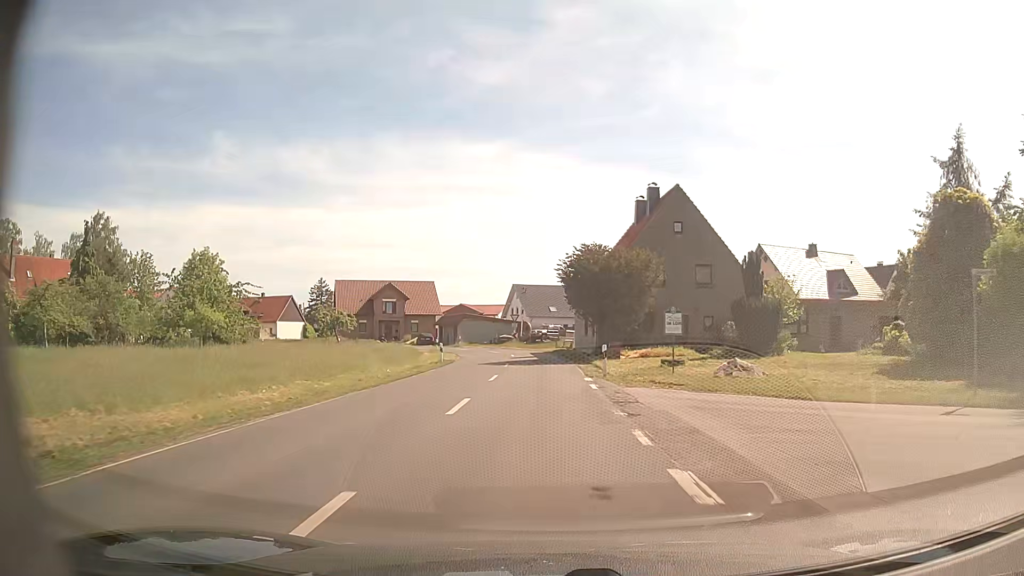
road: secondary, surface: asphalt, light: Day
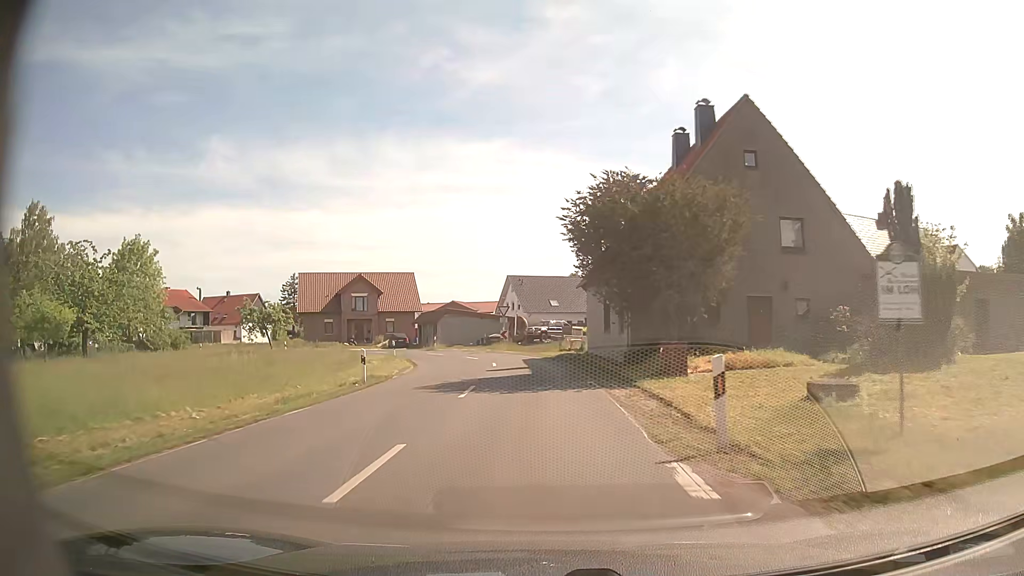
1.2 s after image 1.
(+0.1, +15.4) m; 0°
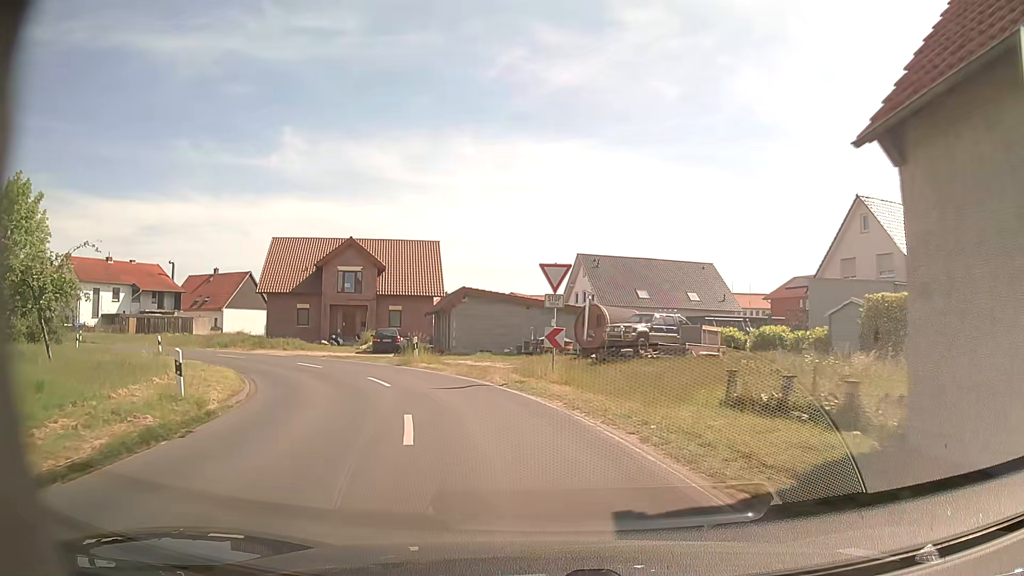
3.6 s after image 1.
(-1.1, +27.4) m; -6°
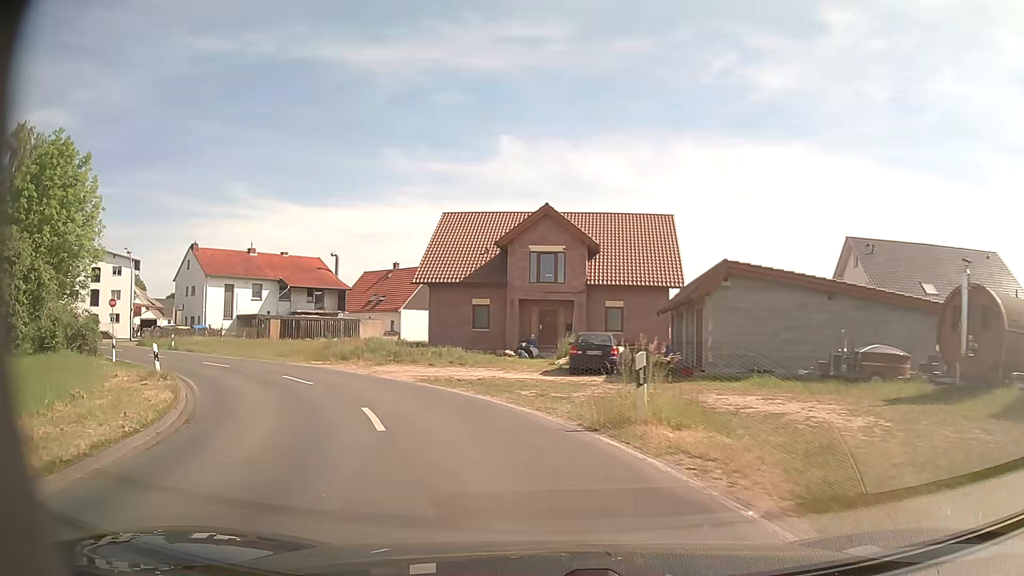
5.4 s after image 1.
(-2.3, +15.5) m; -18°
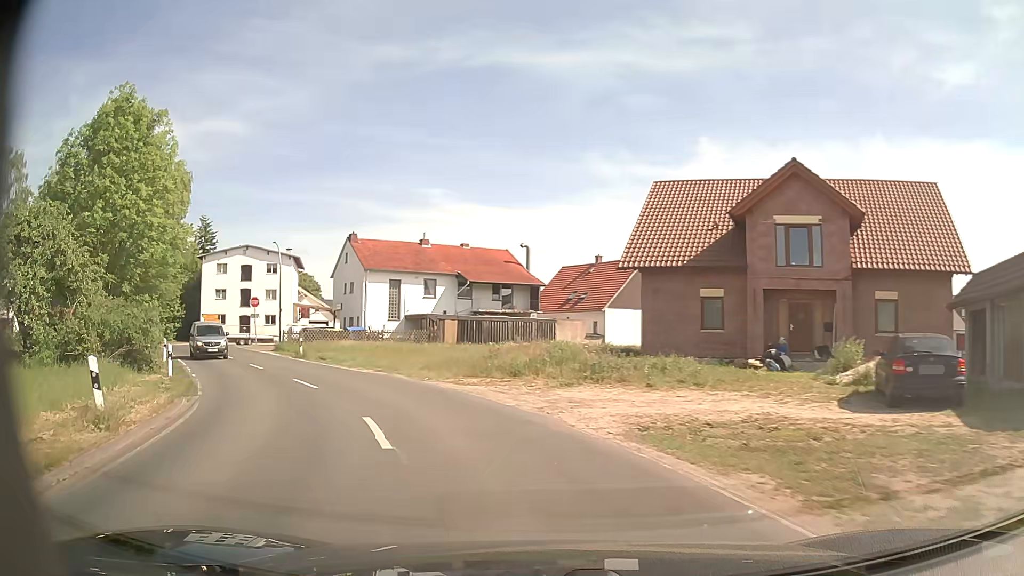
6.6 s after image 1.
(-1.6, +9.9) m; -18°
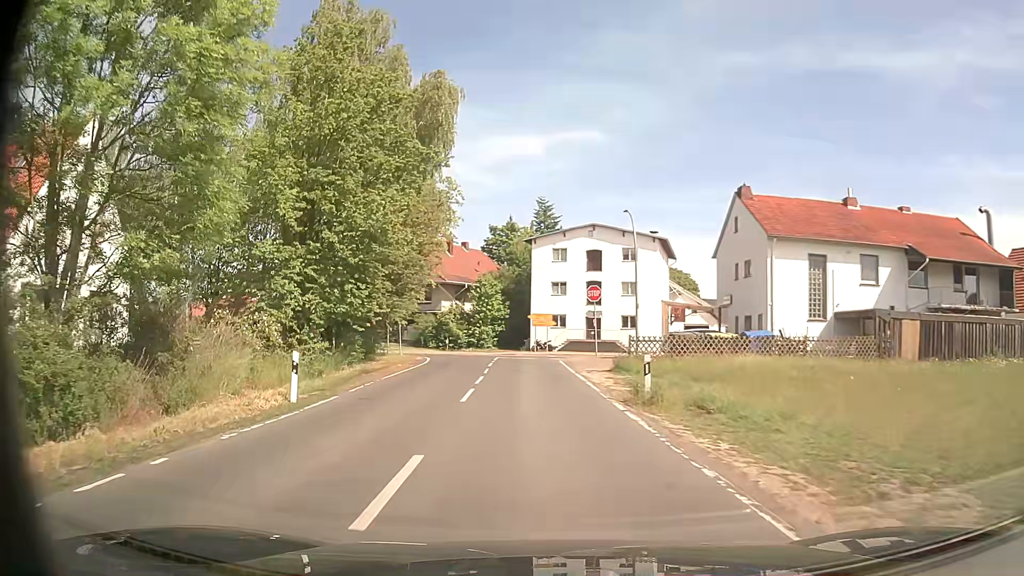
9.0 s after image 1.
(-6.1, +19.8) m; -34°
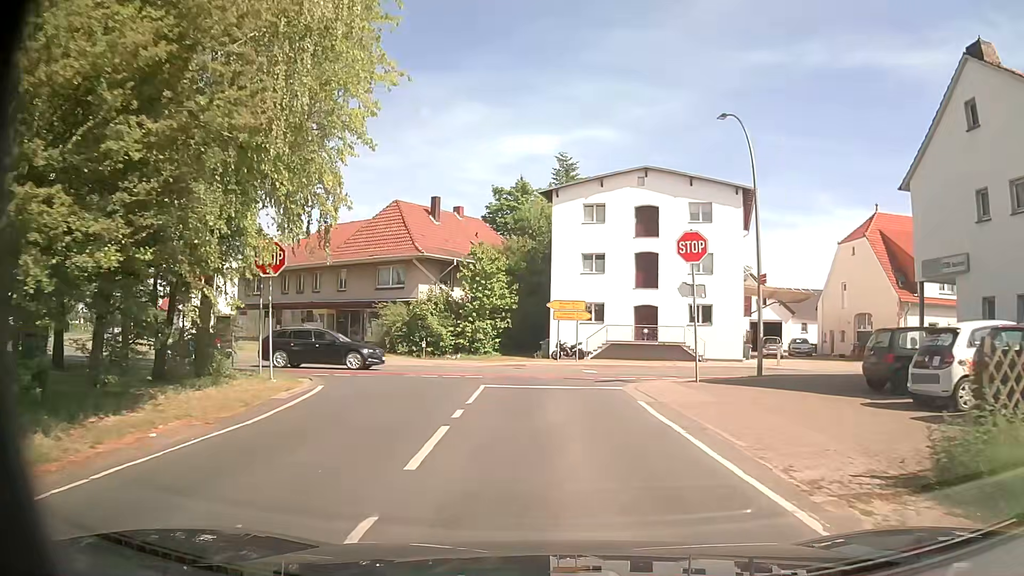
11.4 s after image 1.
(-0.7, +20.6) m; -1°
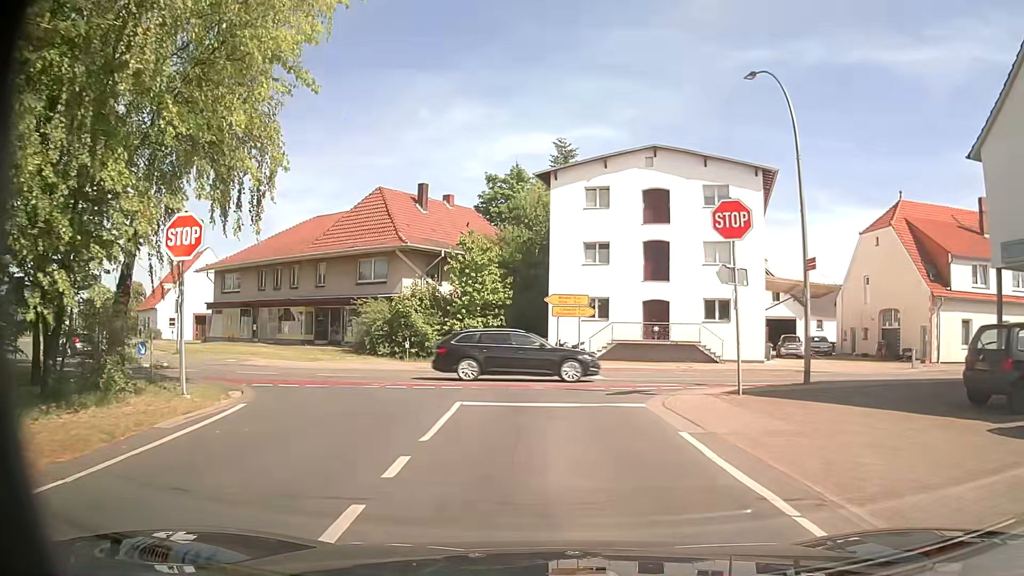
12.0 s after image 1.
(0.0, +4.3) m; 0°
